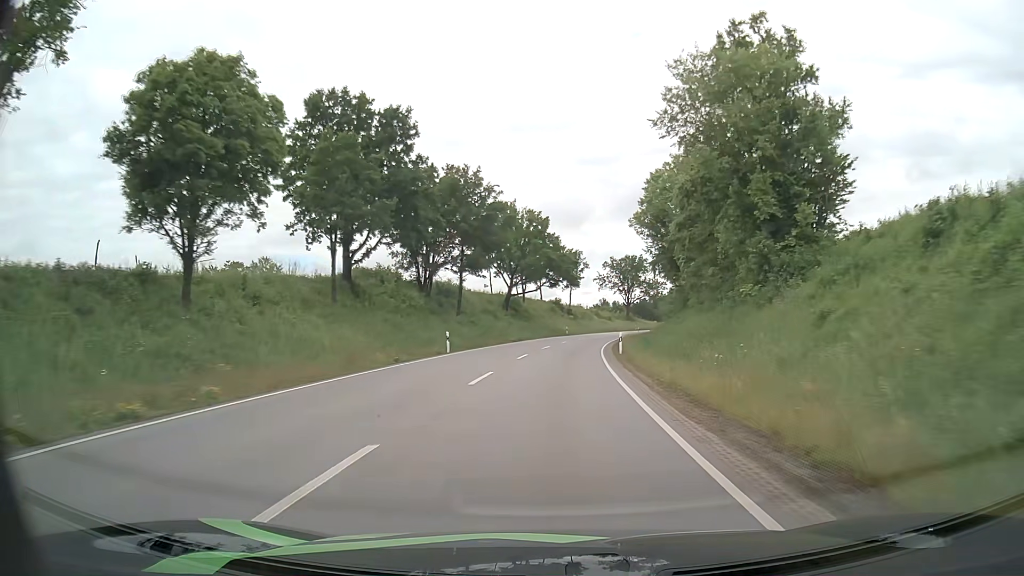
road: secondary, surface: asphalt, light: Day
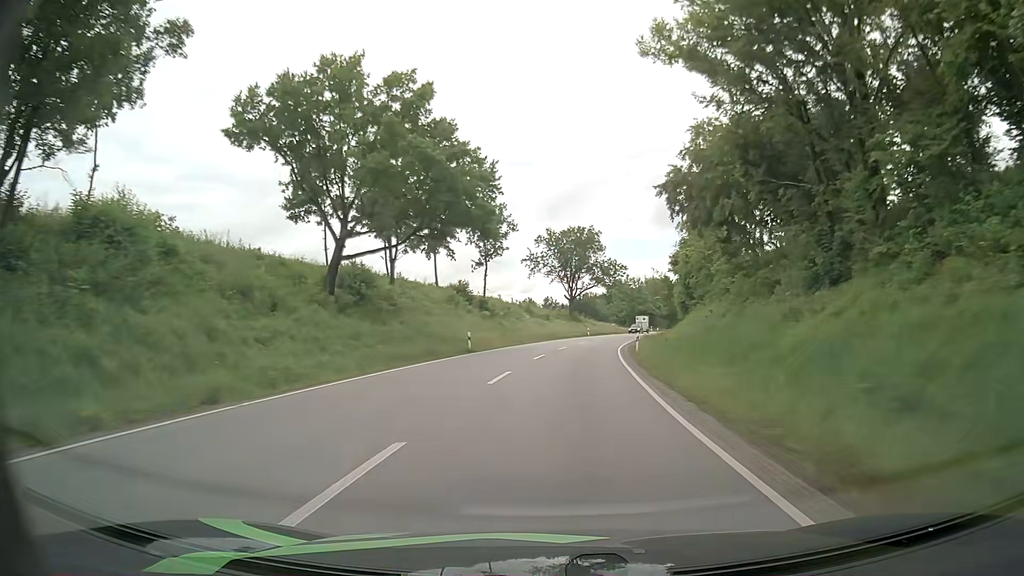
(+2.1, +47.7) m; +7°
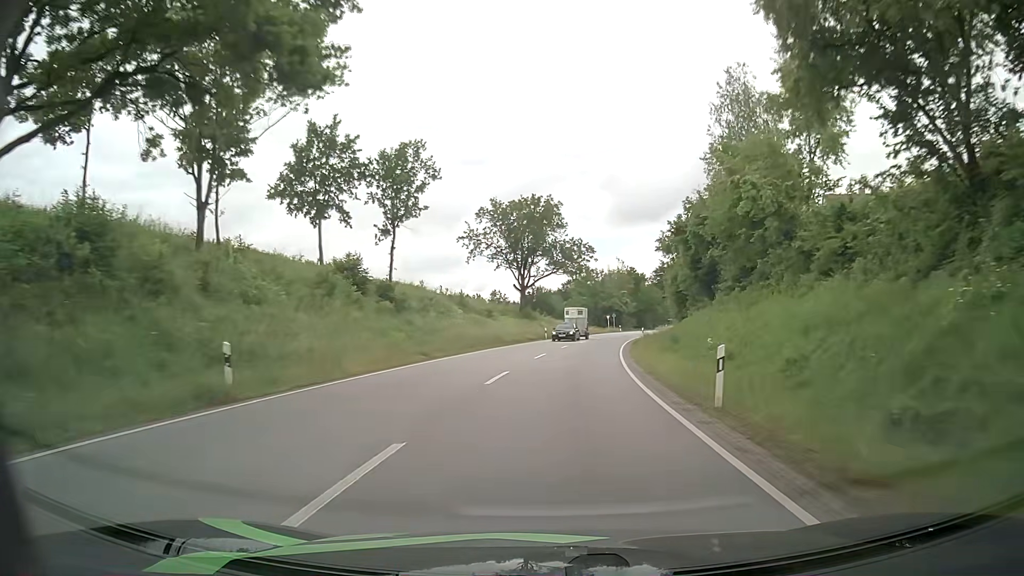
(+0.7, +24.0) m; +4°
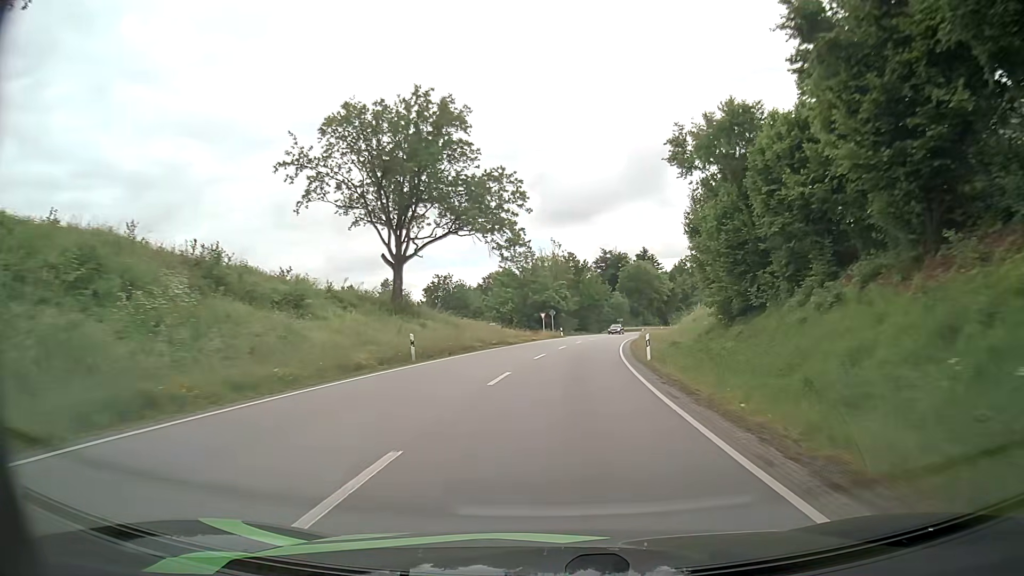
(+1.9, +36.2) m; +6°
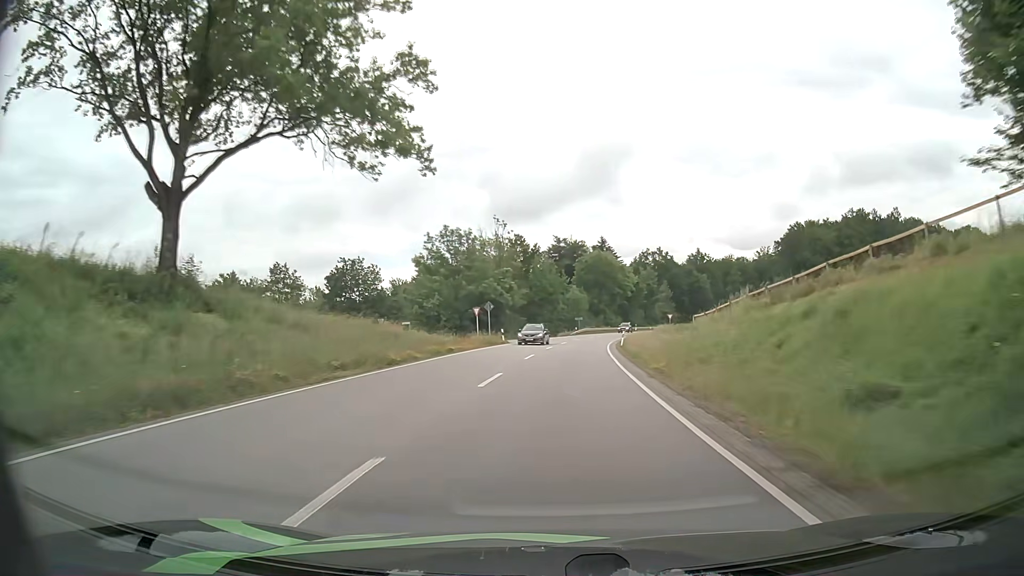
(+0.9, +24.3) m; +5°
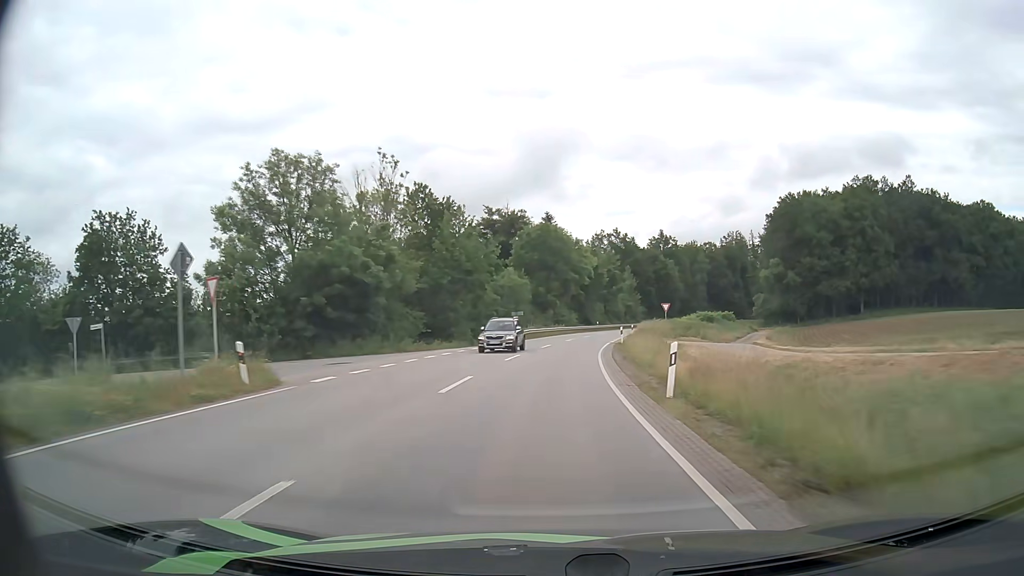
(+1.8, +36.8) m; +5°
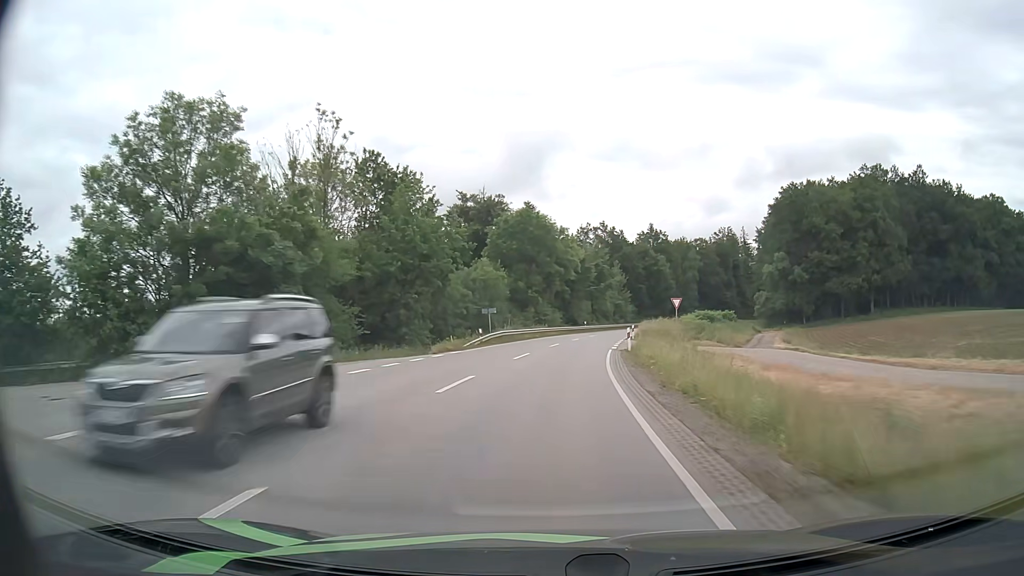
(+0.1, +12.4) m; +1°
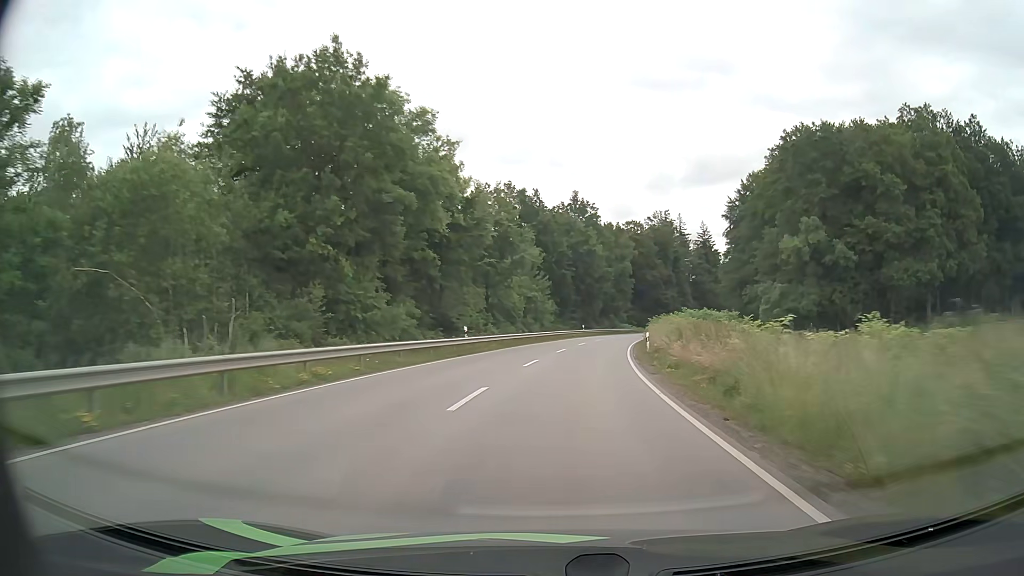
(+3.5, +50.0) m; +8°
(0, +10) (+1, +20) (+1, +30) (+2, +40) (+4, +50) (+6, +60) (+8, +69) (+10, +79) (+13, +89) (+16, +98) m
